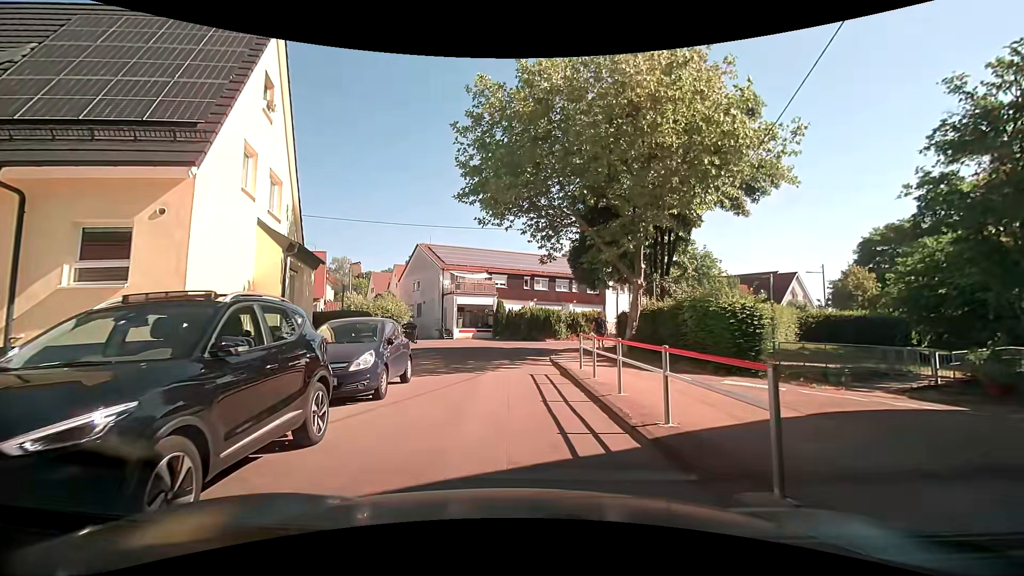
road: residential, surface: asphalt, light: Day
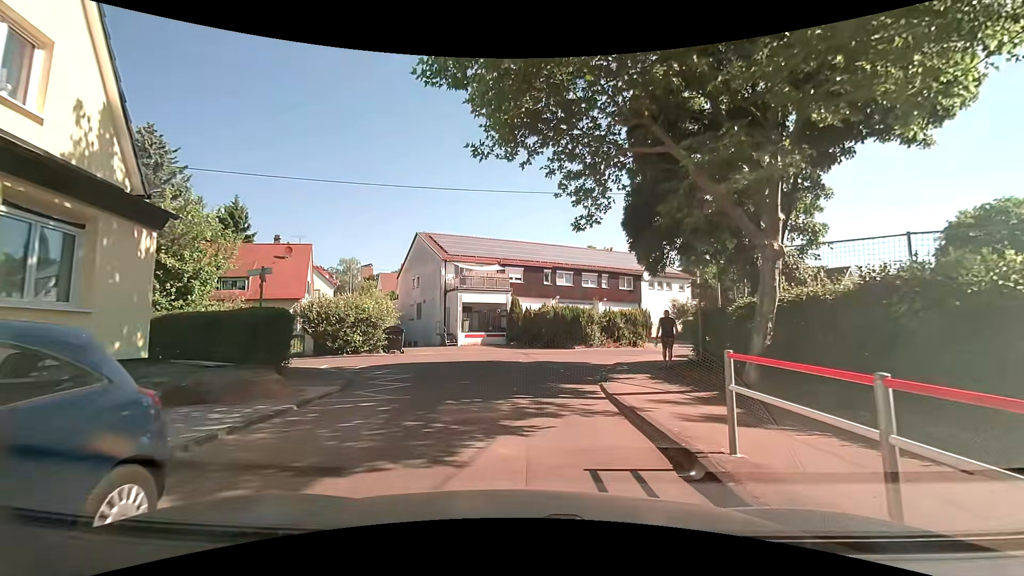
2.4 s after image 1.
(-0.4, +8.7) m; -4°
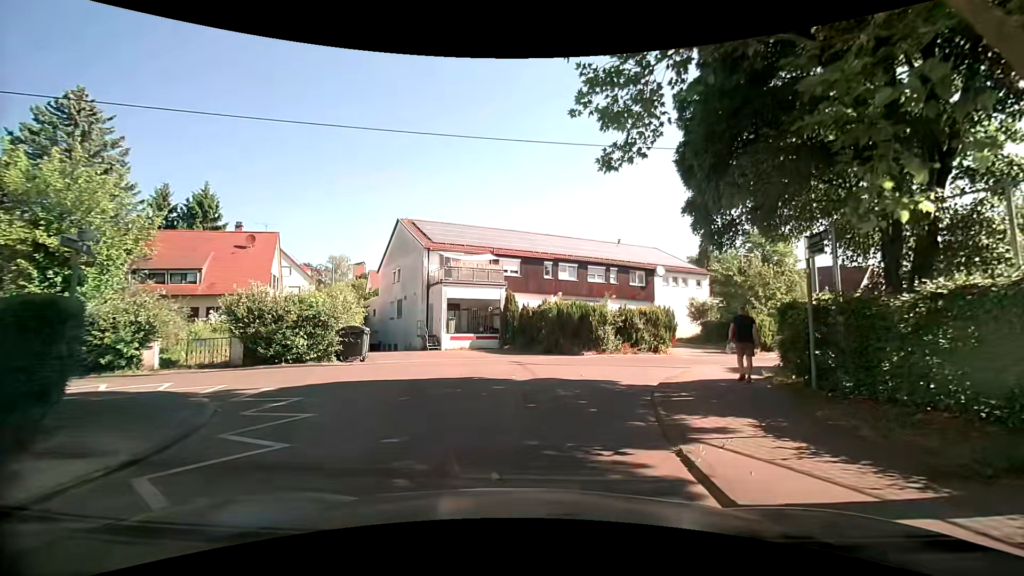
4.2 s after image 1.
(+0.1, +5.9) m; +2°
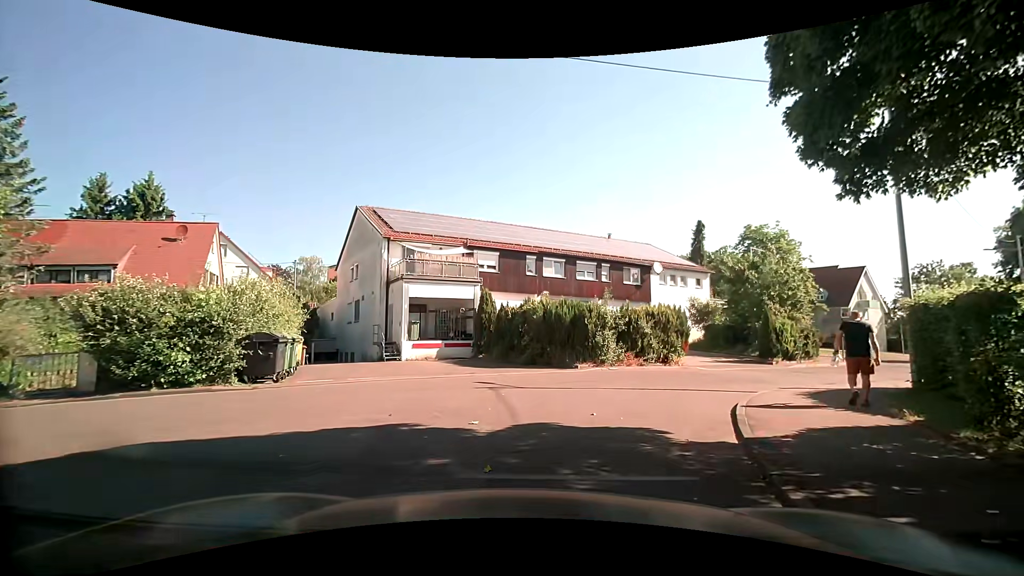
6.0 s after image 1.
(+0.1, +5.3) m; 0°
